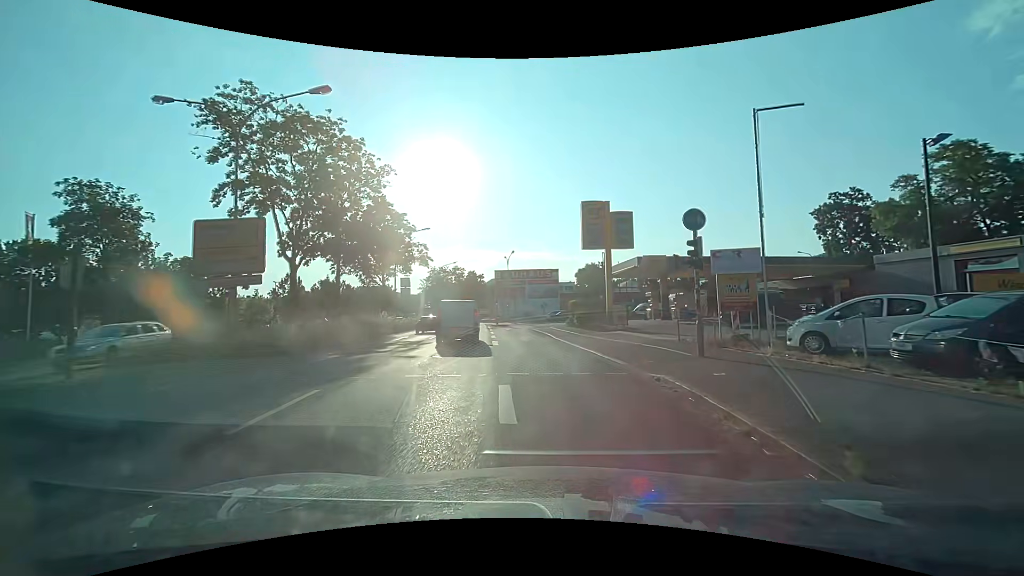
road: primary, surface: asphalt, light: Day
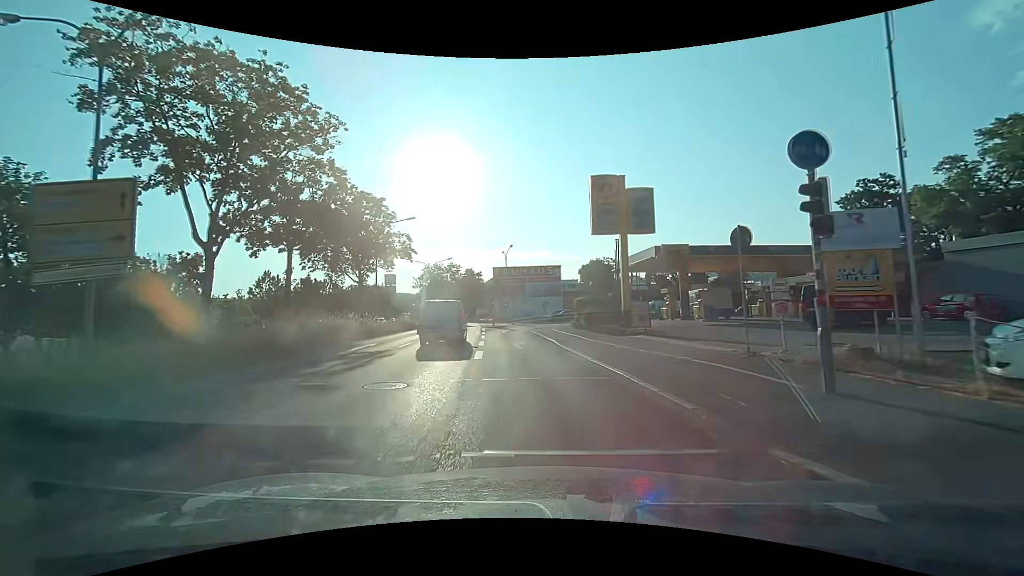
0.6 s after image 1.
(0.0, +5.8) m; 0°
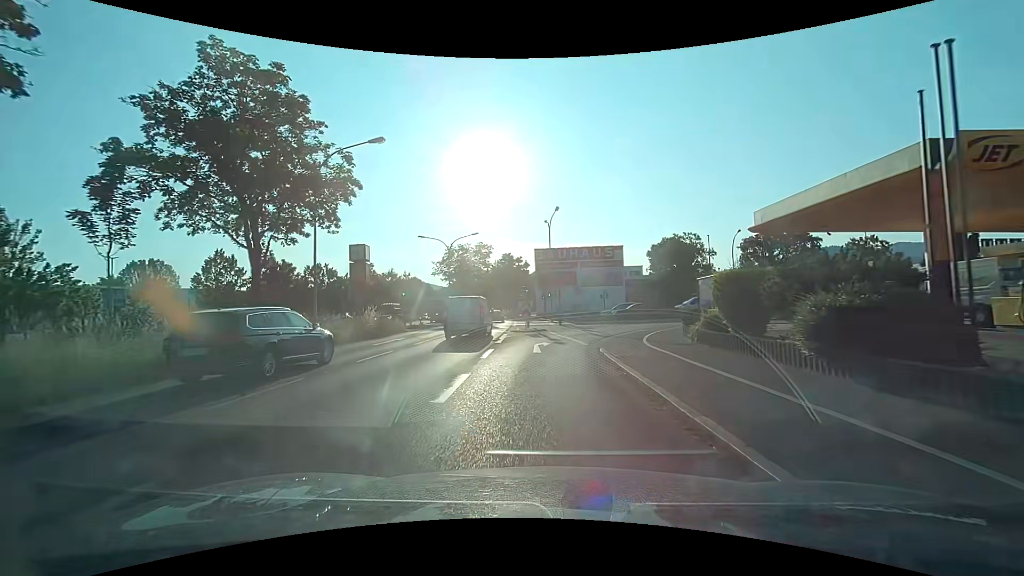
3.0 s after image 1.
(-1.1, +19.4) m; -6°
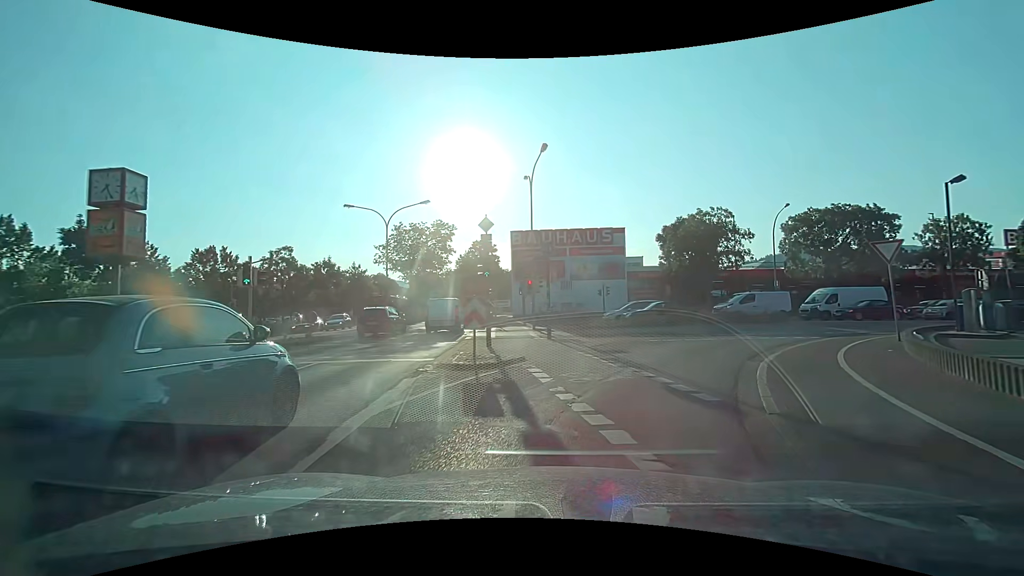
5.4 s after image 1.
(0.0, +16.1) m; +2°
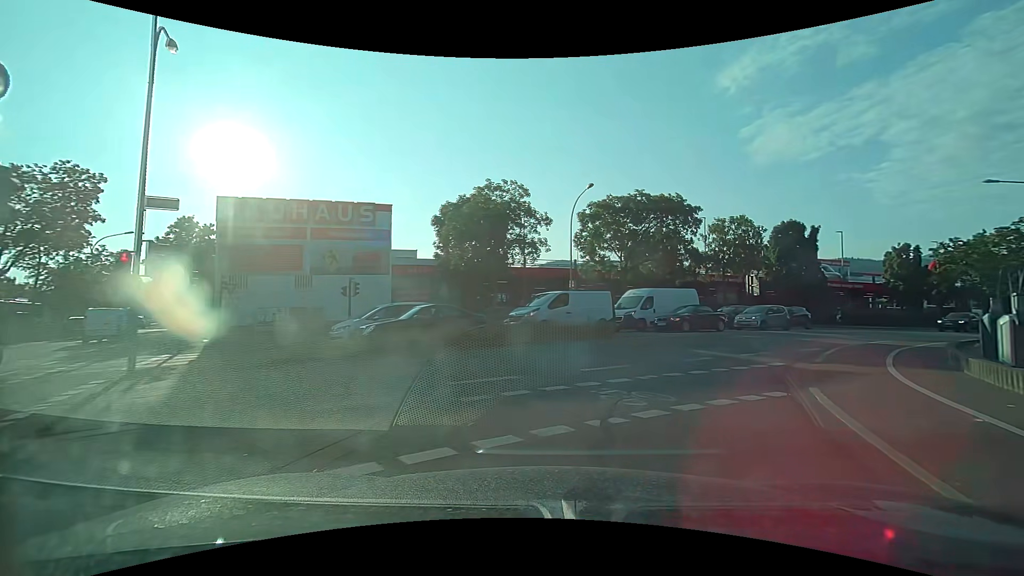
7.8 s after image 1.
(+2.9, +14.4) m; +25°
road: secondary_link
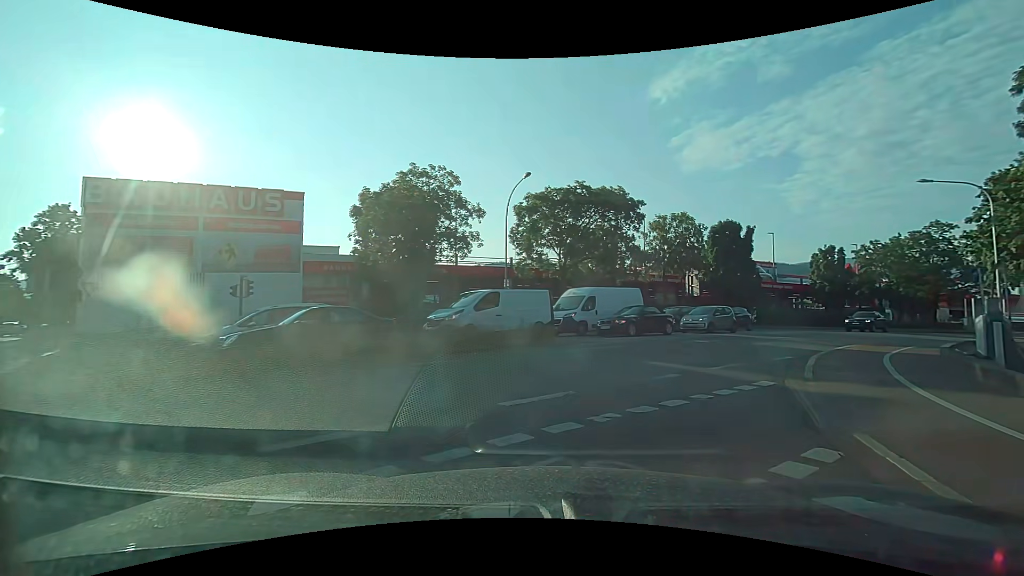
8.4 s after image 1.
(+0.2, +3.7) m; +7°
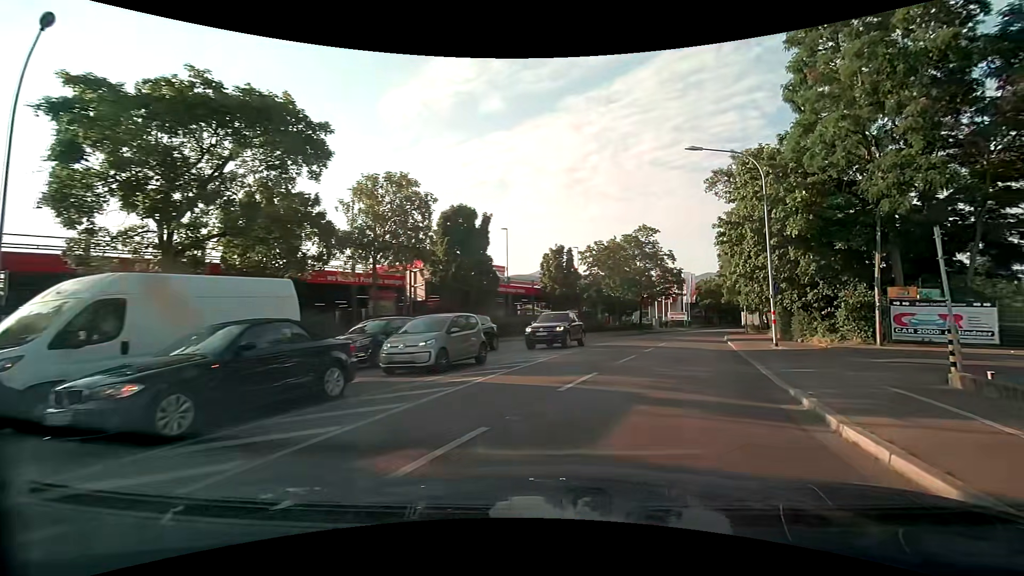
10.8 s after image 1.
(+3.7, +15.1) m; +30°
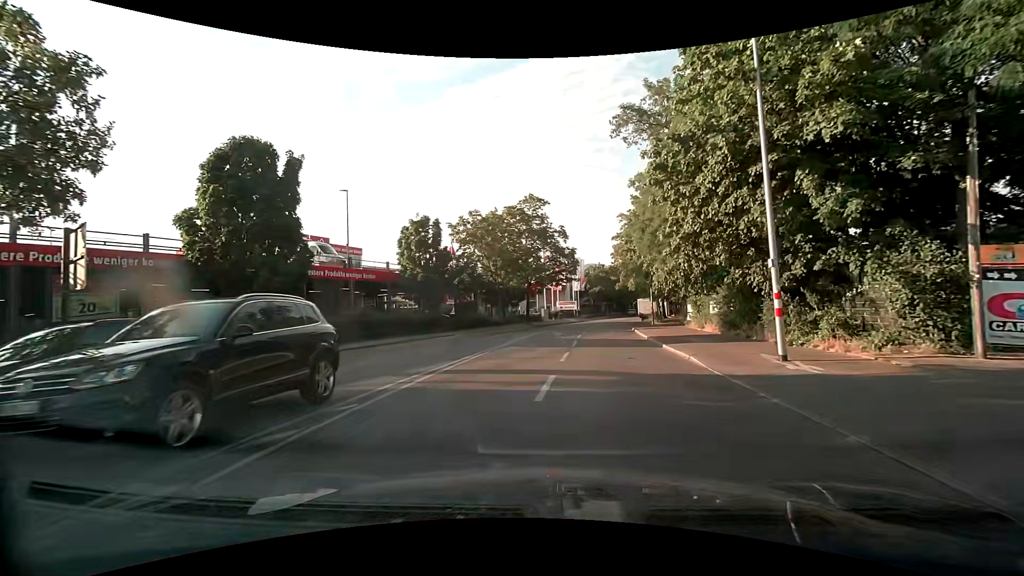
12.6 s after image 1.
(+2.1, +13.2) m; +12°
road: secondary
